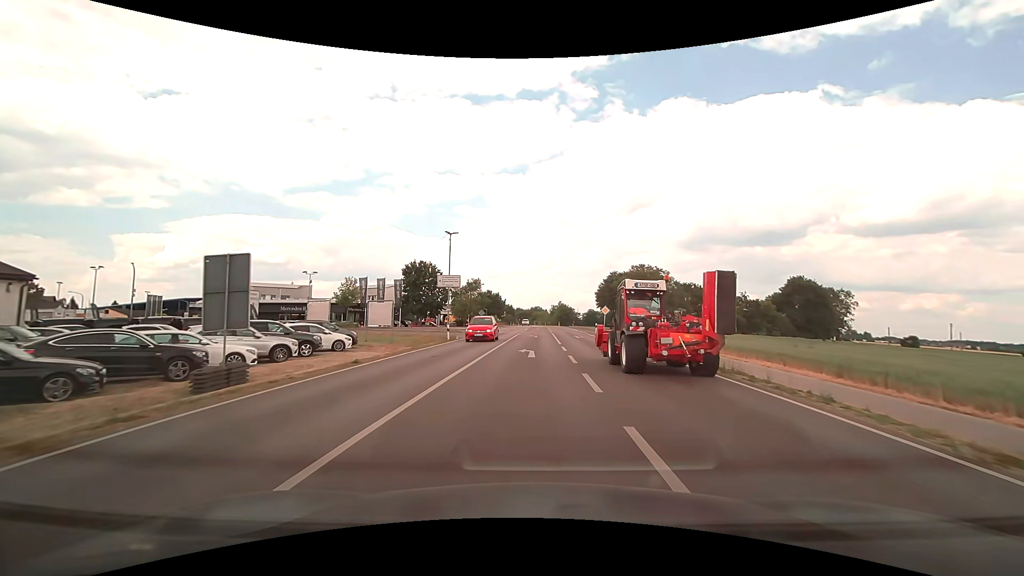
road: primary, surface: asphalt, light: Day
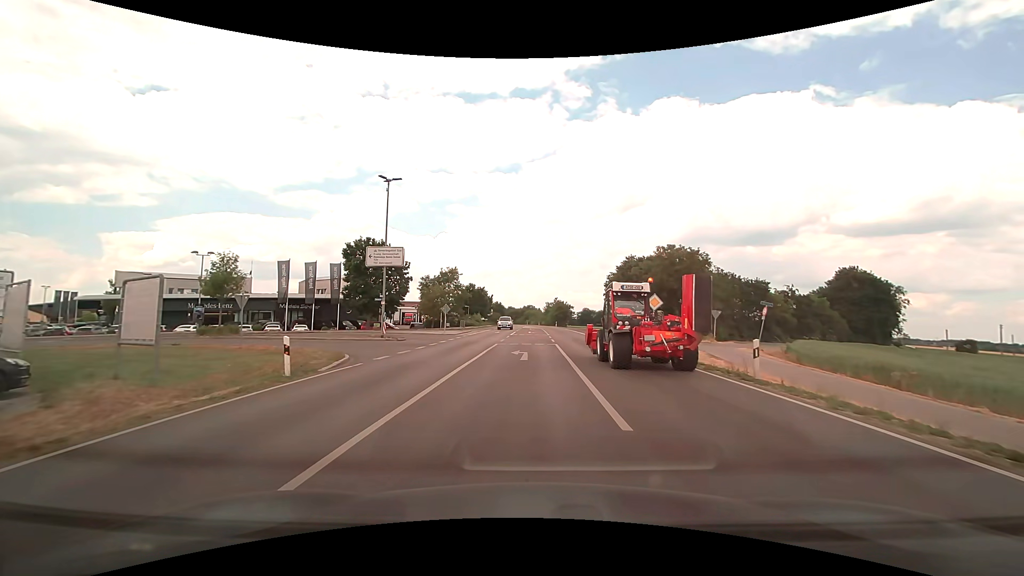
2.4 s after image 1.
(+0.2, +20.9) m; +1°
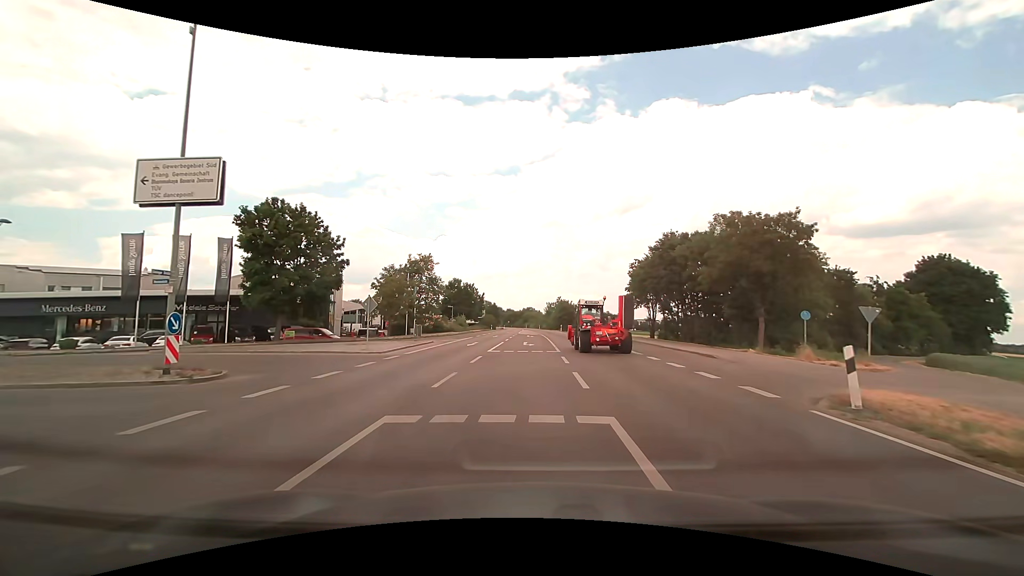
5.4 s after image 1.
(0.0, +19.4) m; 0°
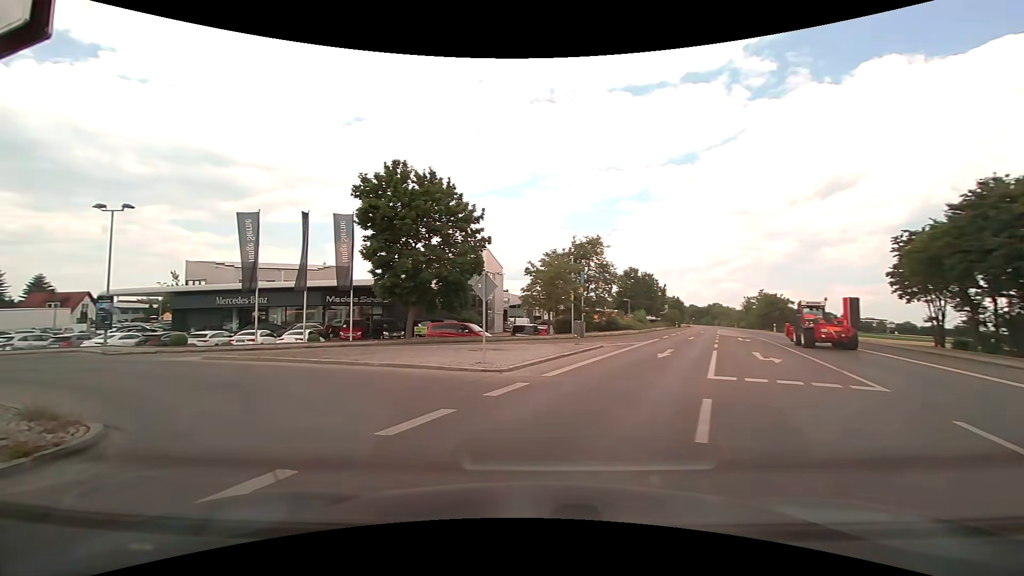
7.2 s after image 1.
(-1.2, +10.7) m; -19°
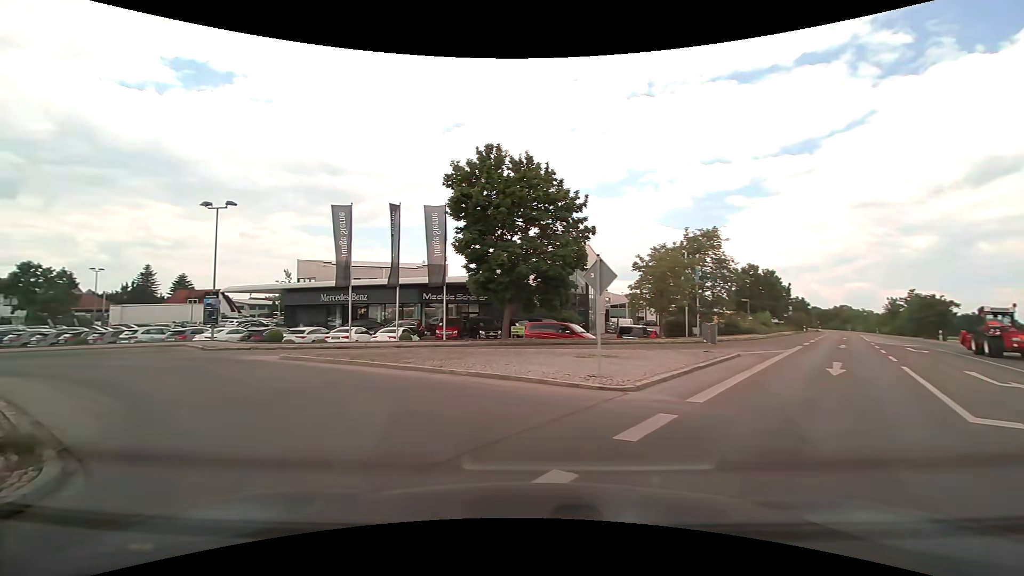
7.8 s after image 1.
(-0.3, +3.0) m; -11°
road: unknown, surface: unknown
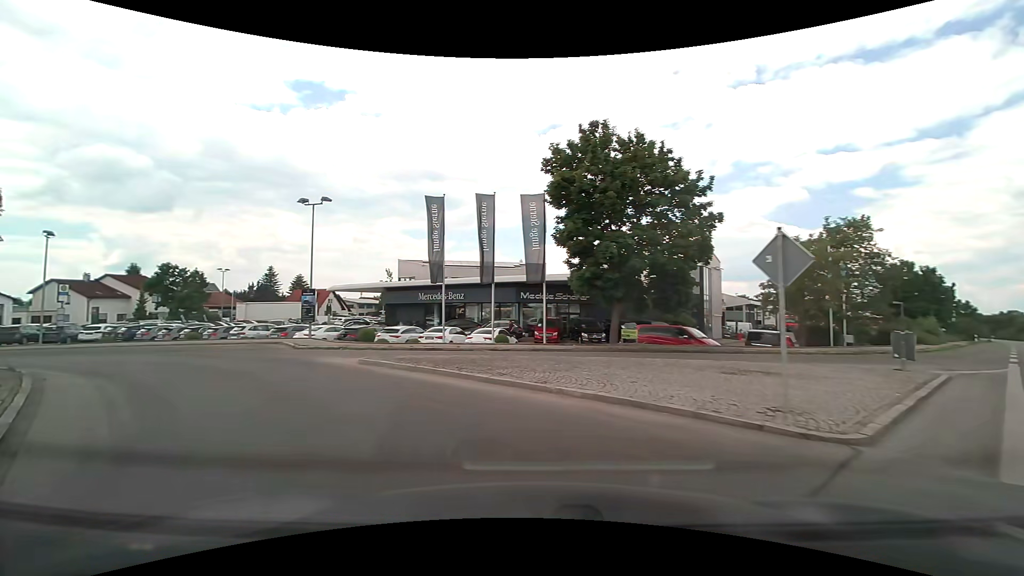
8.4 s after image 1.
(-0.3, +2.9) m; -11°
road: residential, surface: asphalt
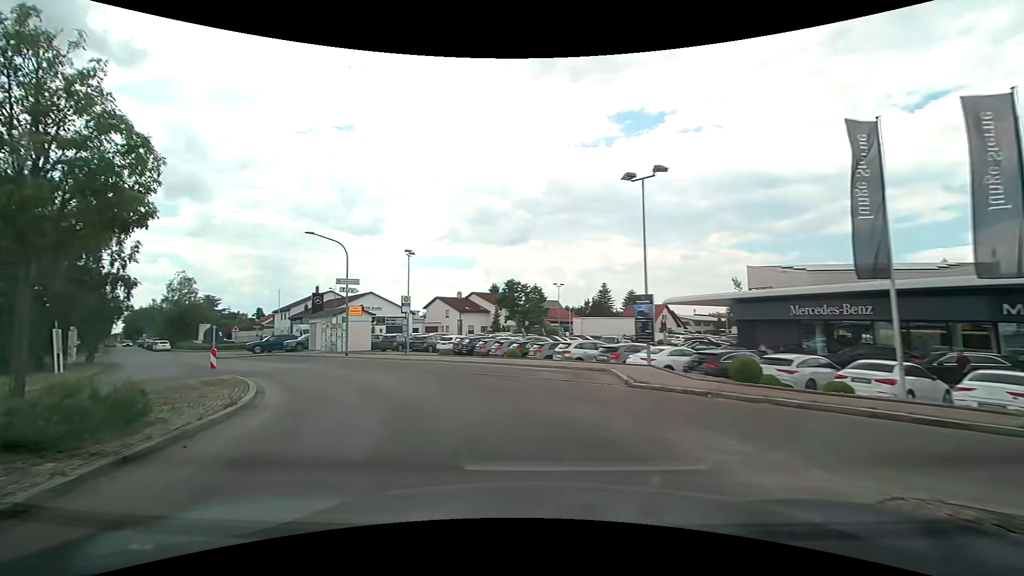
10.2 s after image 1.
(-2.9, +9.0) m; -35°
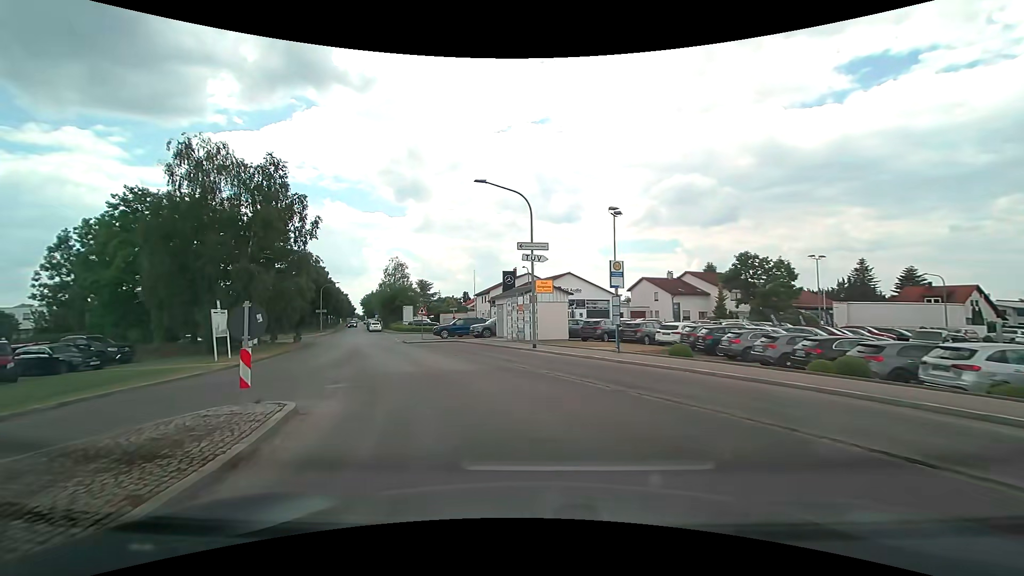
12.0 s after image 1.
(-2.5, +10.2) m; -24°
(-1, +10) (-4, +19) (-8, +29) (-11, +38) (-14, +48) (-18, +57) (-22, +66) (-27, +75) (-31, +84) (-34, +93) m
